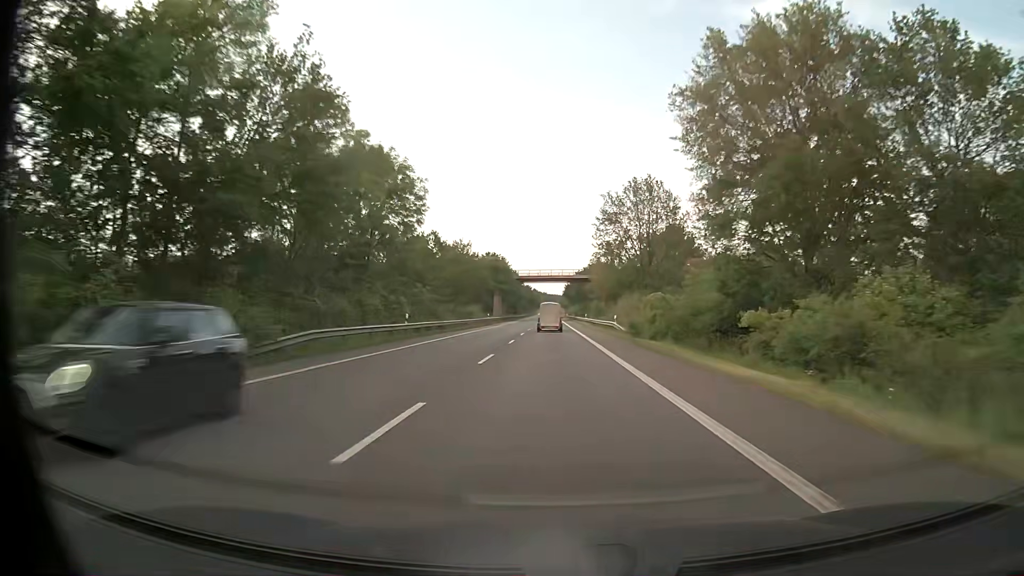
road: primary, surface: asphalt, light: Day
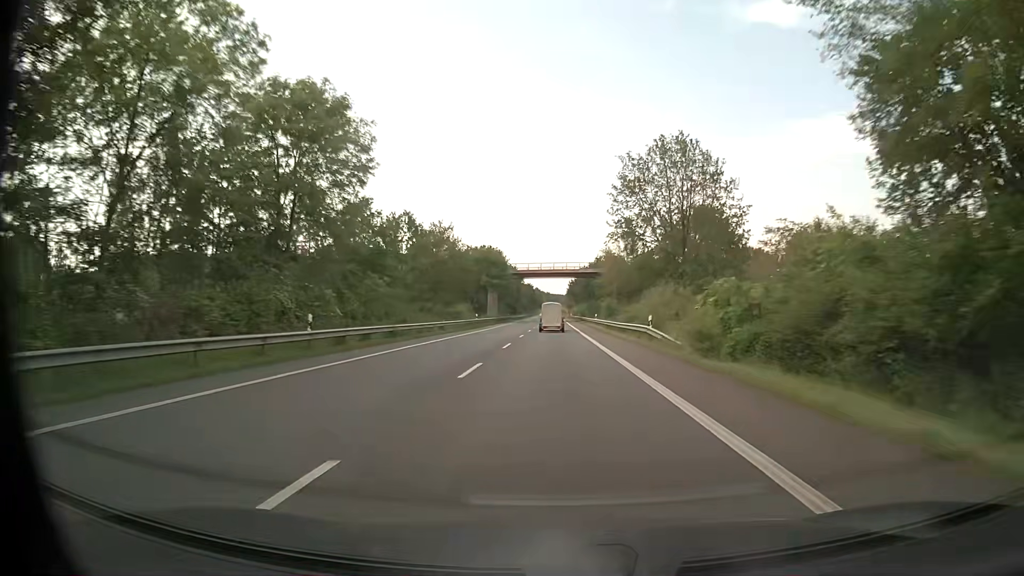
(0.0, +16.0) m; 0°
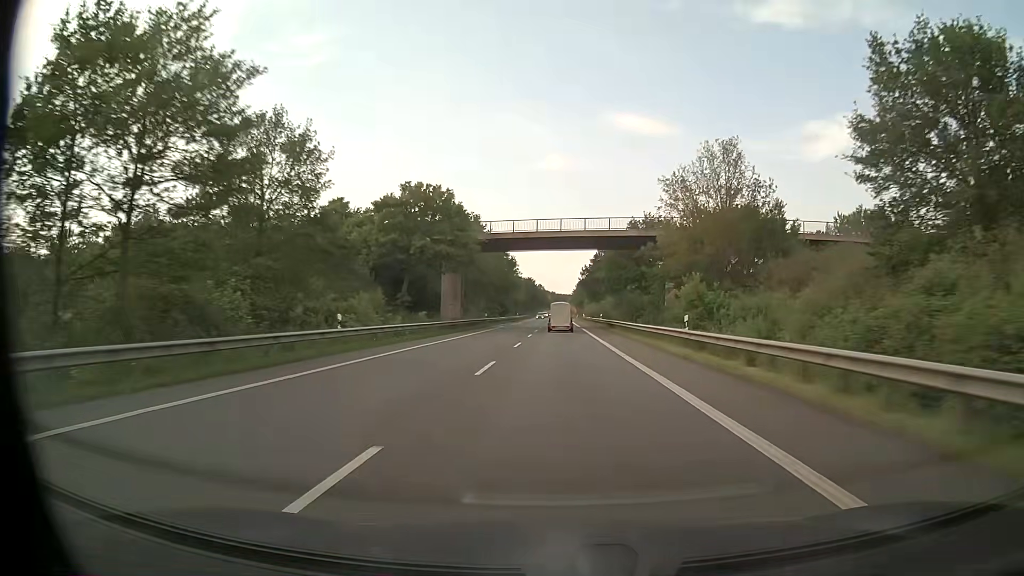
(-0.2, +48.0) m; -1°
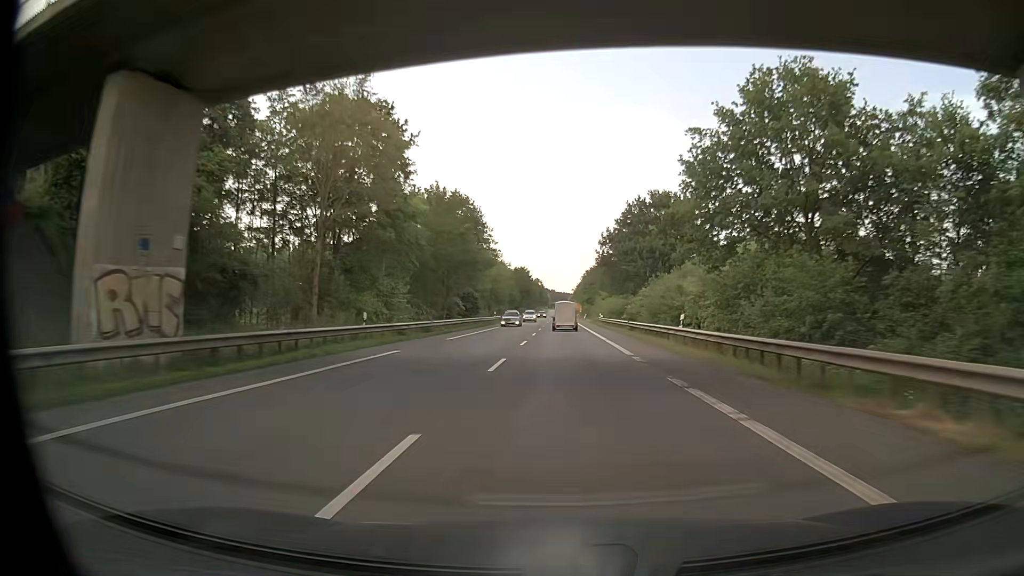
(+0.1, +47.9) m; 0°
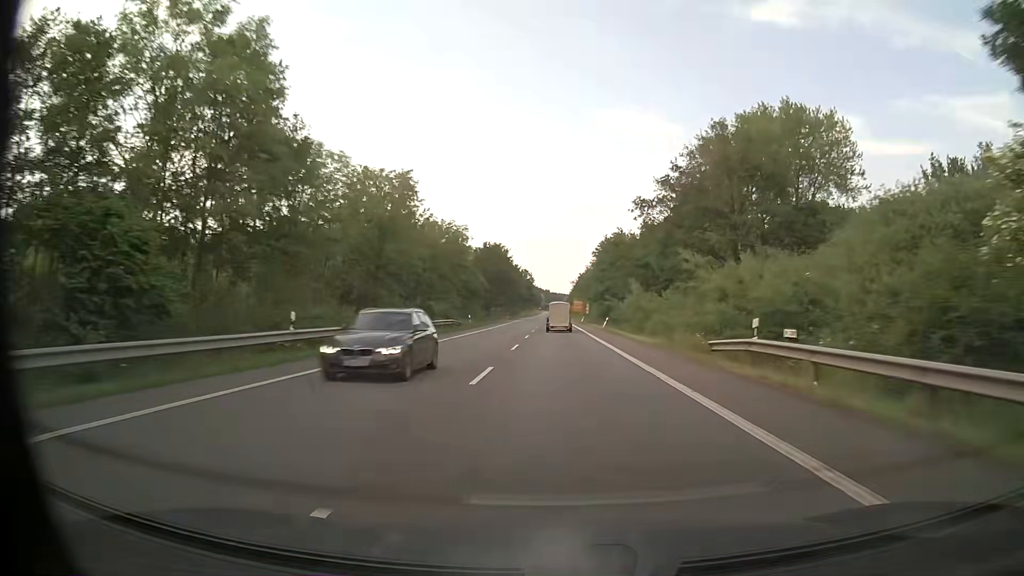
(+0.4, +63.4) m; 0°
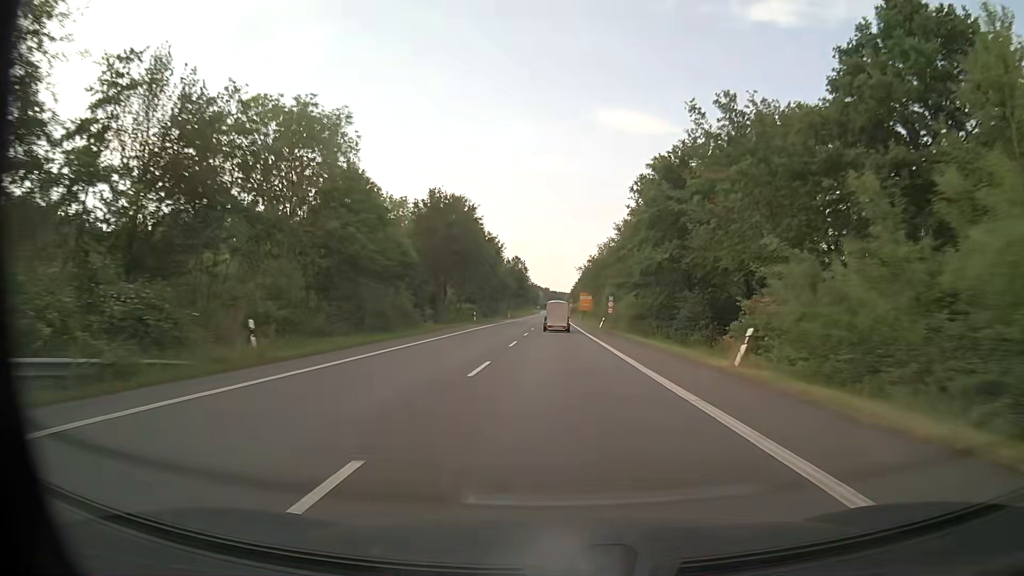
(+0.2, +47.1) m; 0°
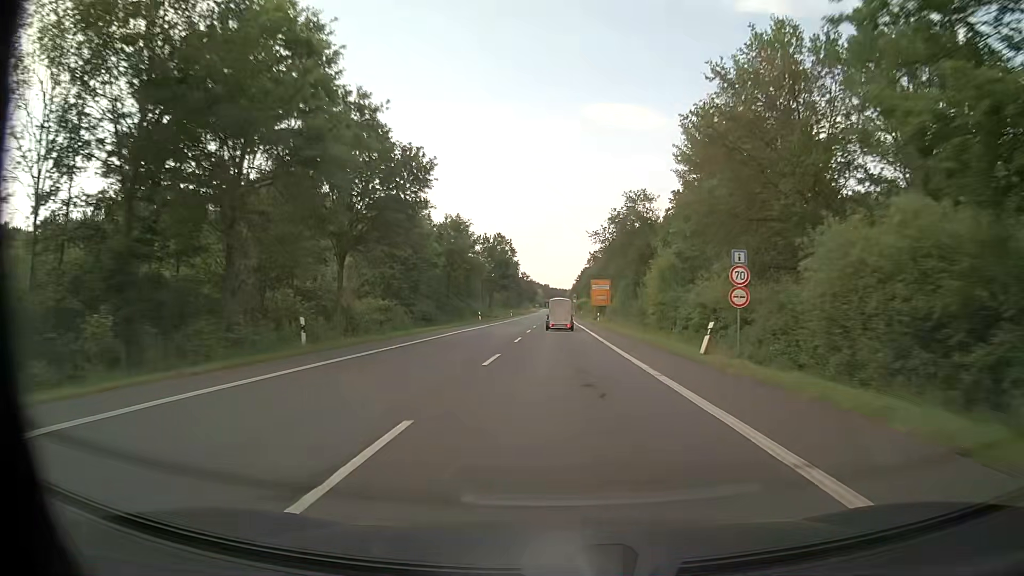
(0.0, +46.1) m; 0°
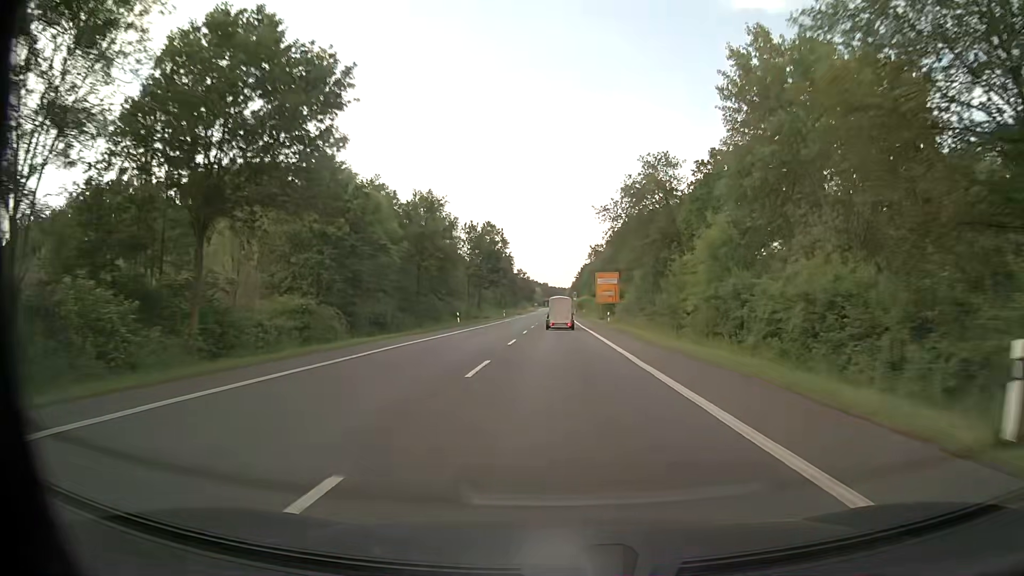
(0.0, +14.8) m; 0°
(0, +10) (0, +20) (0, +30) (0, +40) (0, +50) (0, +60) (0, +70) (0, +80) (0, +90) (0, +100) m
